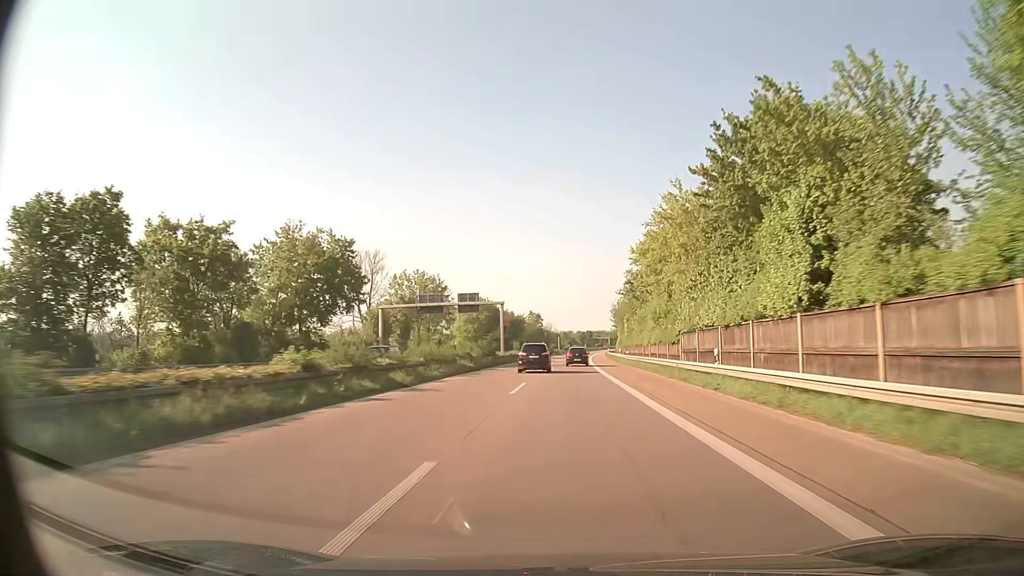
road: trunk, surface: asphalt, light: Day
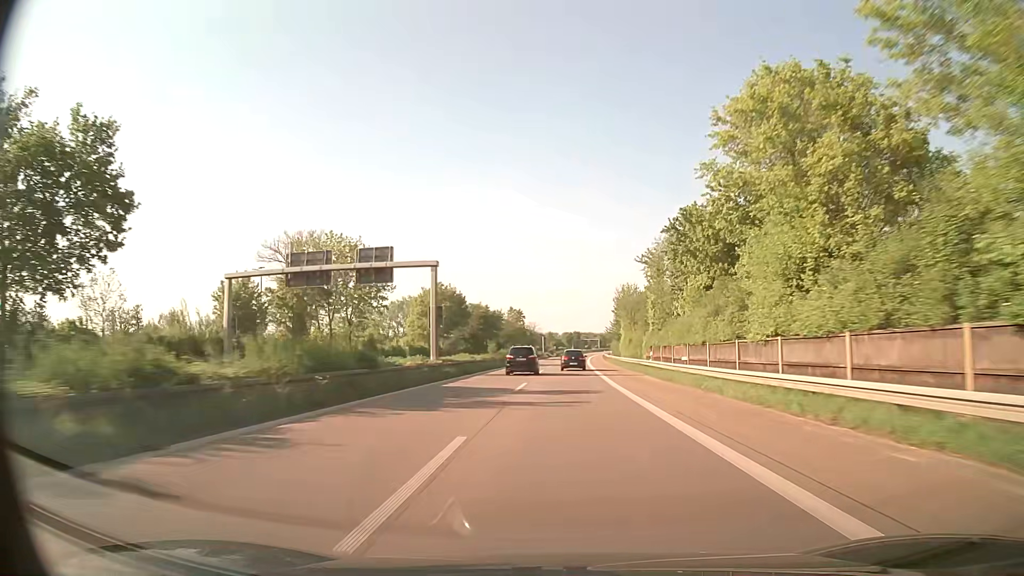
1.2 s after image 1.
(+0.5, +33.6) m; +1°
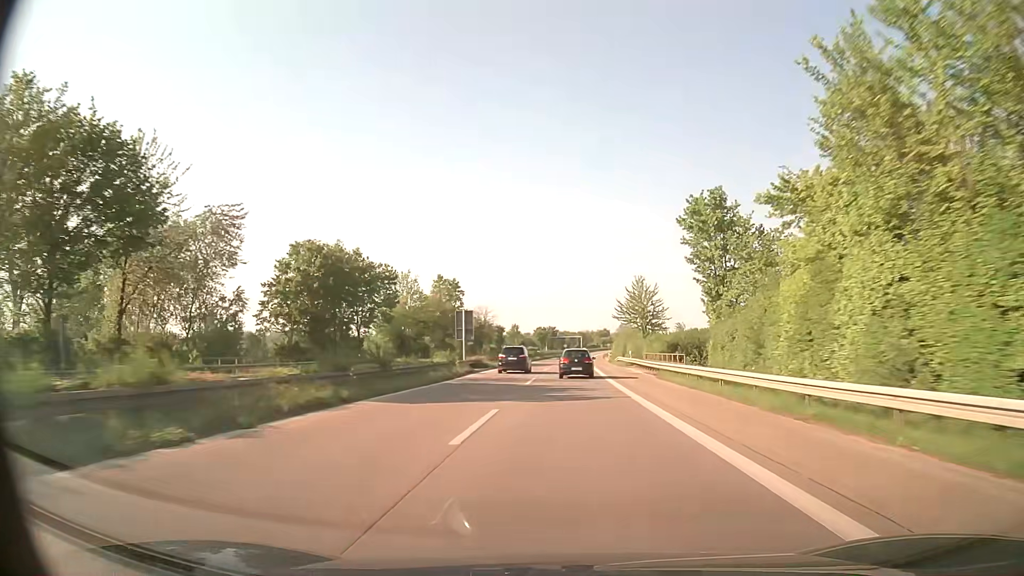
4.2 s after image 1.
(+2.2, +85.0) m; +2°
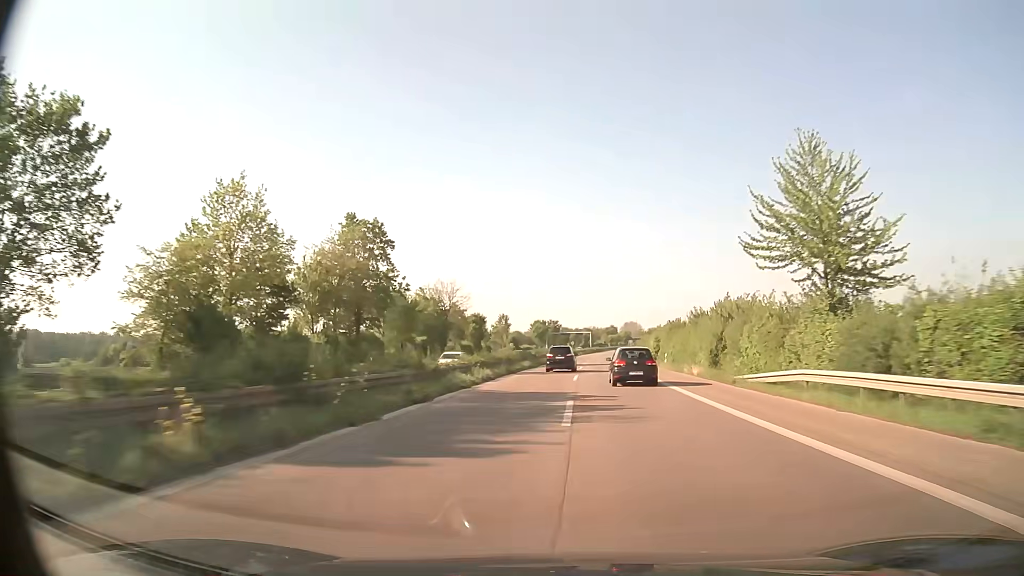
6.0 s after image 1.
(-0.3, +51.8) m; 0°
(0, +10) (0, +20) (0, +30) (+1, +40) (+1, +50) (+1, +60) (+2, +70) (+2, +80) (+3, +90) (+4, +100) m
